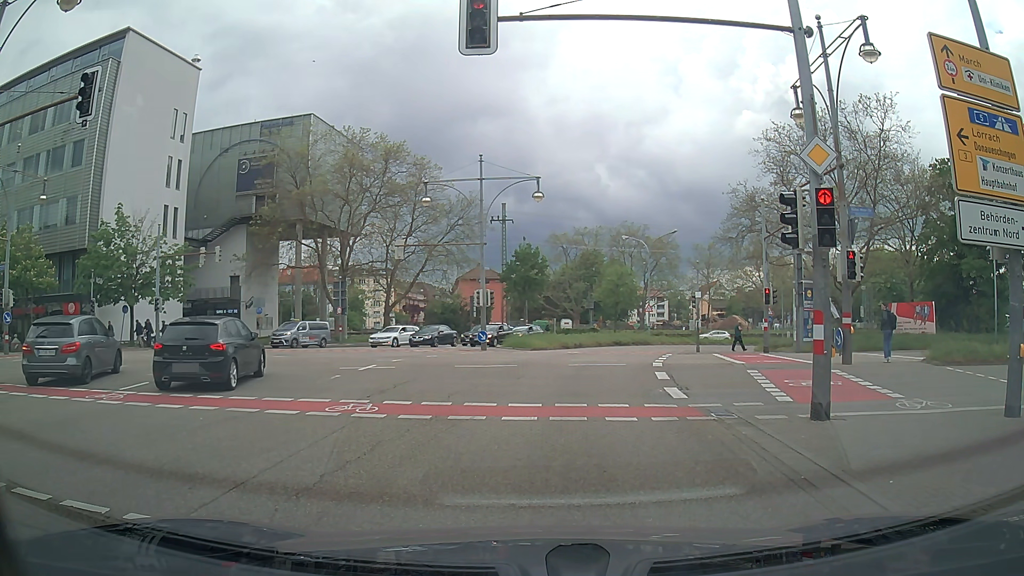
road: primary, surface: asphalt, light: Day
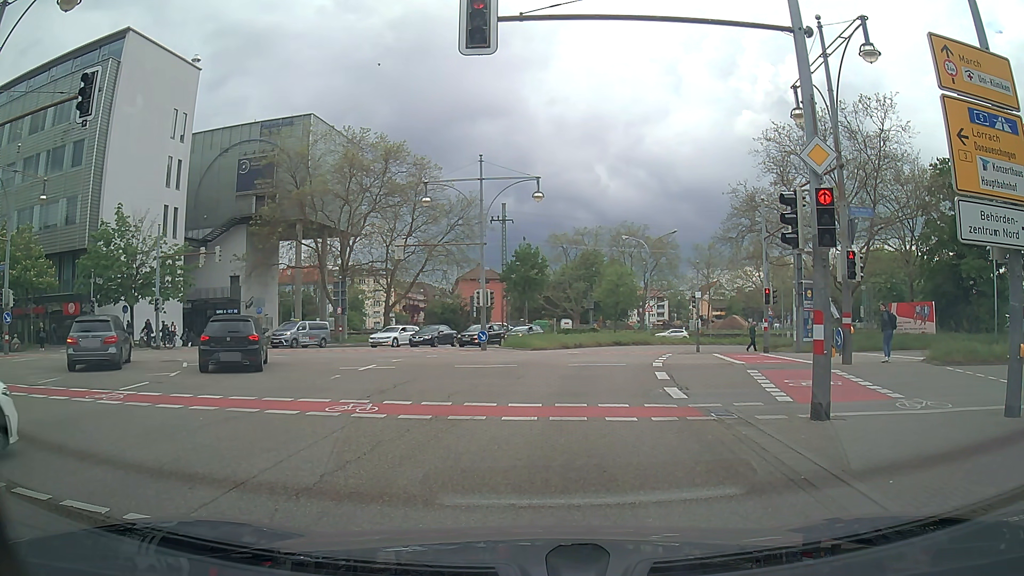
(0.0, 0.0) m; 0°
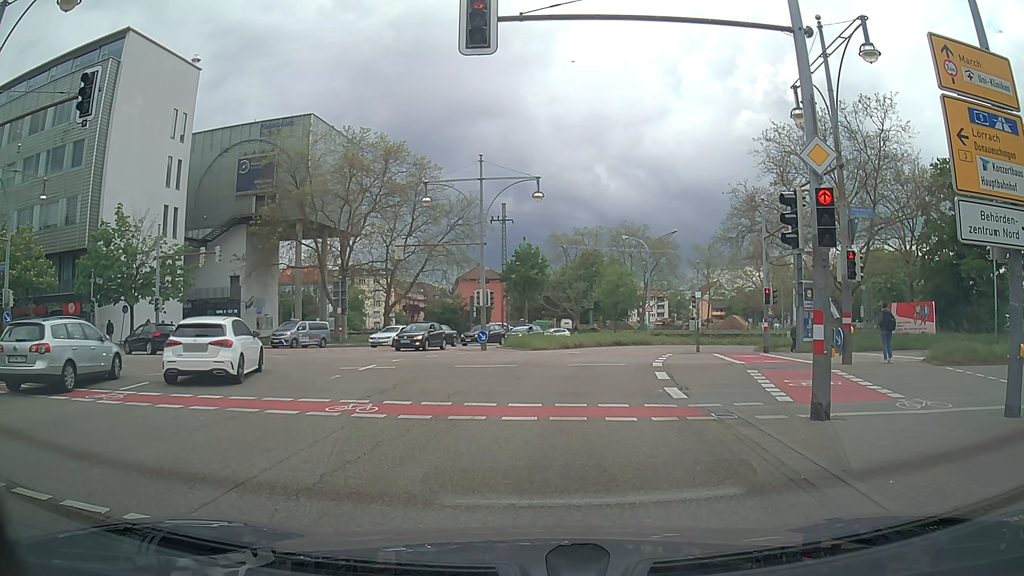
(0.0, 0.0) m; 0°
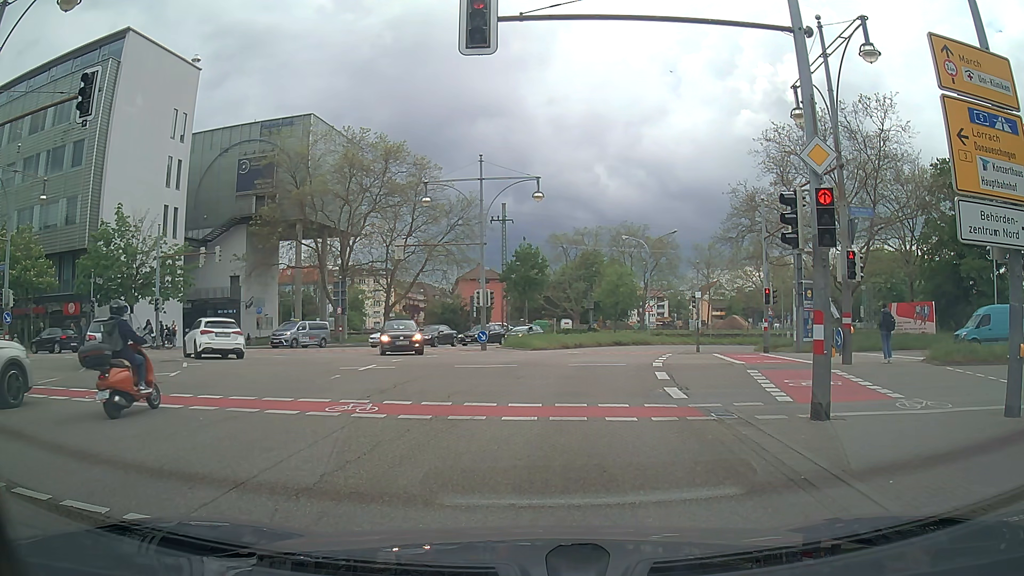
(0.0, 0.0) m; 0°
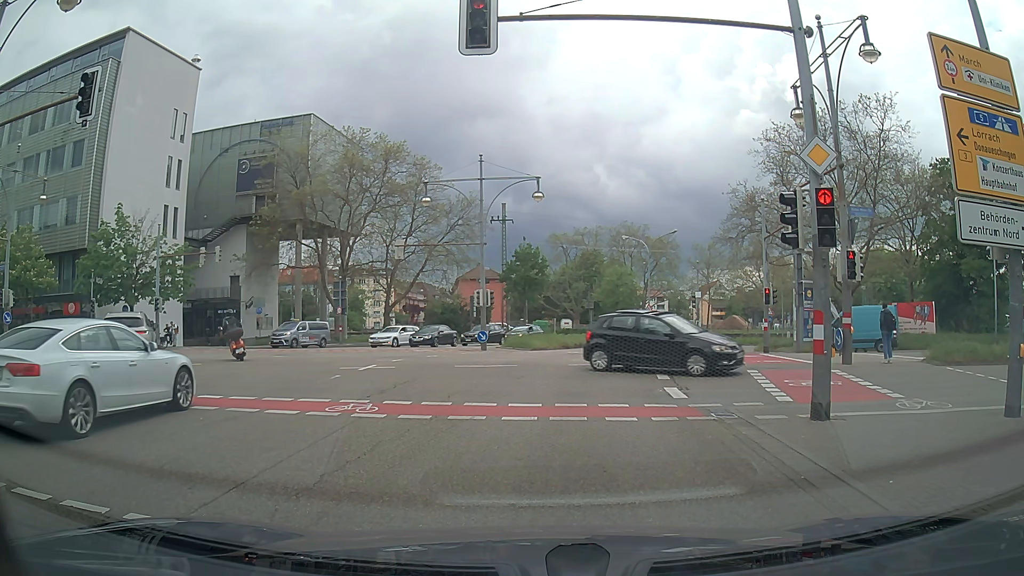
(0.0, 0.0) m; 0°
(+1, +10) (+2, +20) (+4, +30) (+7, +39) (+11, +48) (+17, +56) (+25, +62) (+35, +64) (+45, +64) (+55, +63) m
